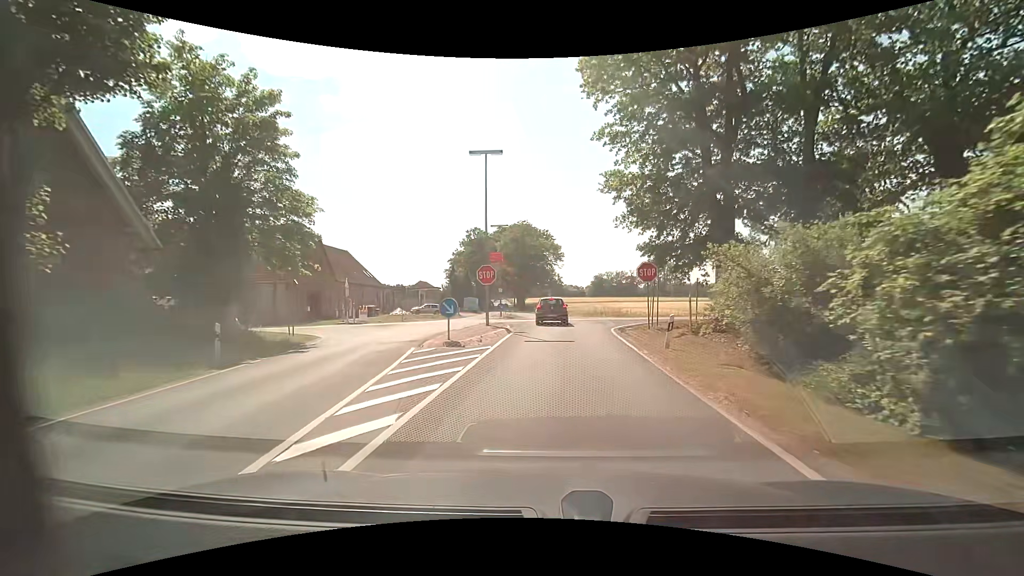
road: tertiary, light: Day
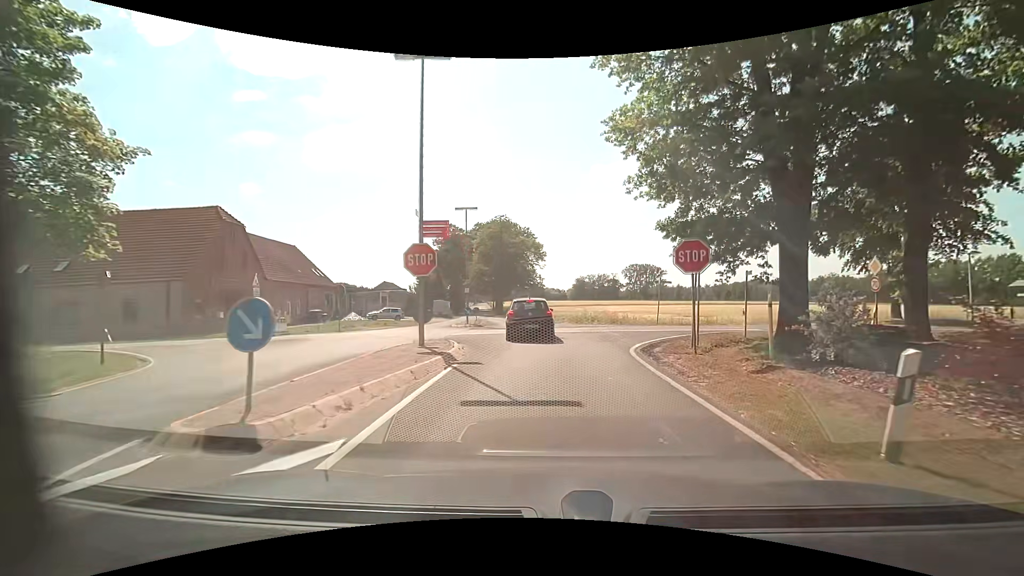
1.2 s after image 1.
(0.0, +9.2) m; +1°
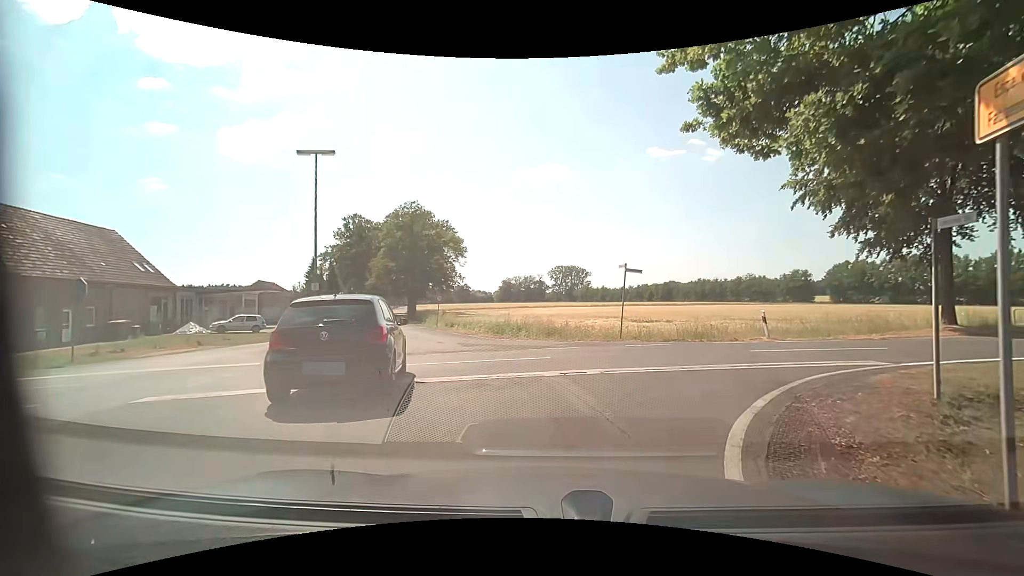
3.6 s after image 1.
(+0.9, +12.6) m; +8°
